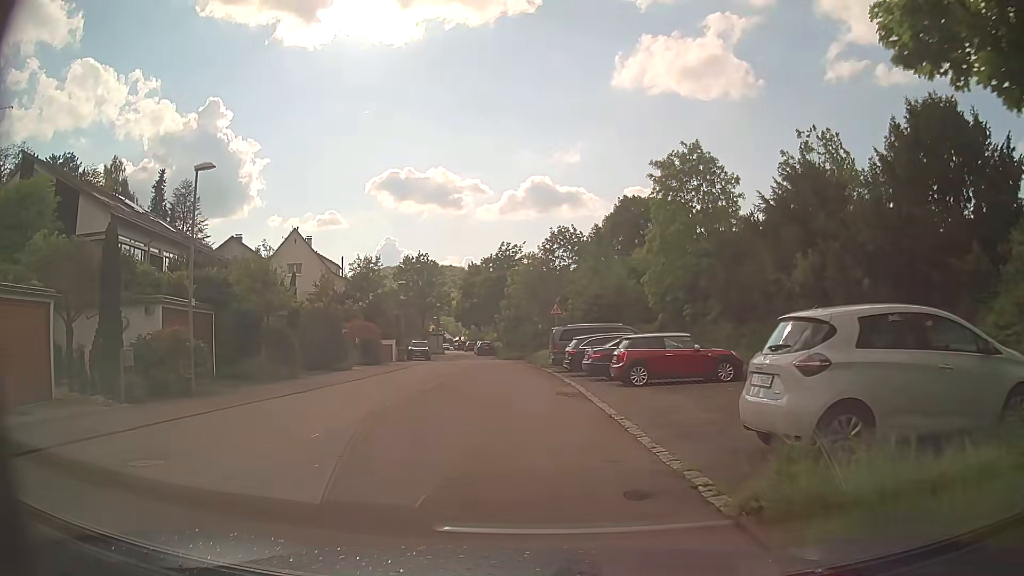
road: residential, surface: asphalt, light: Day
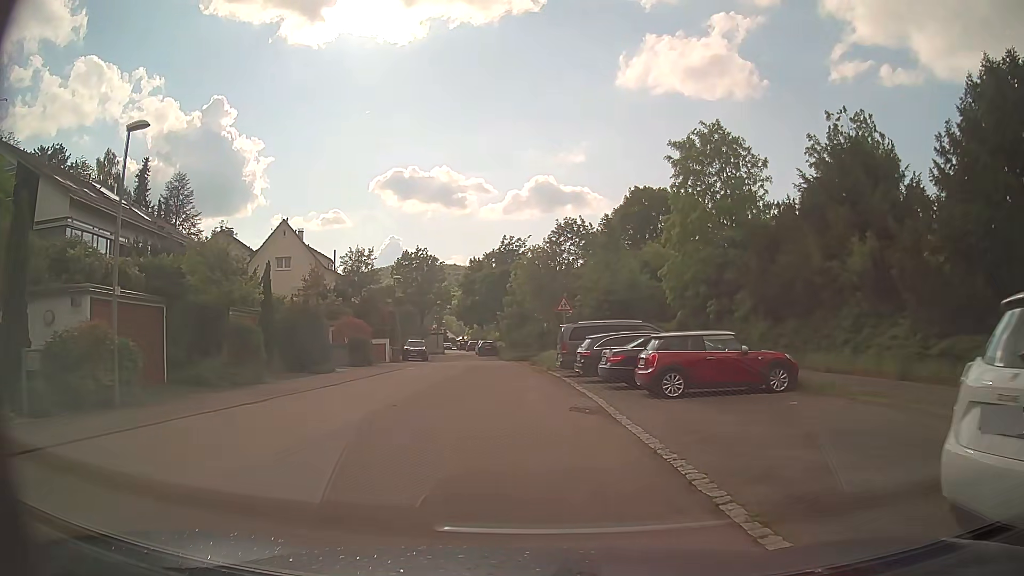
(0.0, +3.9) m; +2°
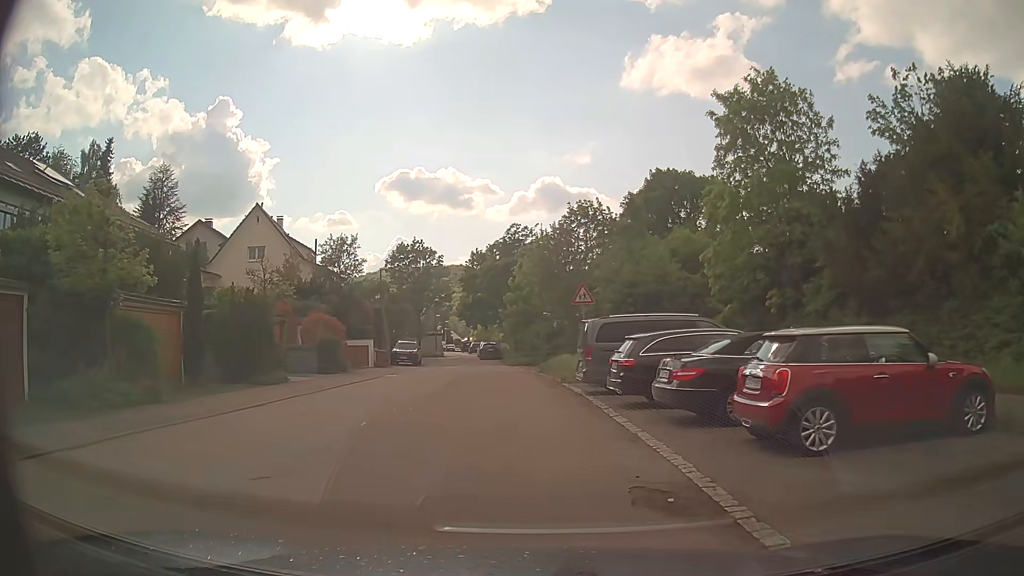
(-0.2, +7.2) m; -3°
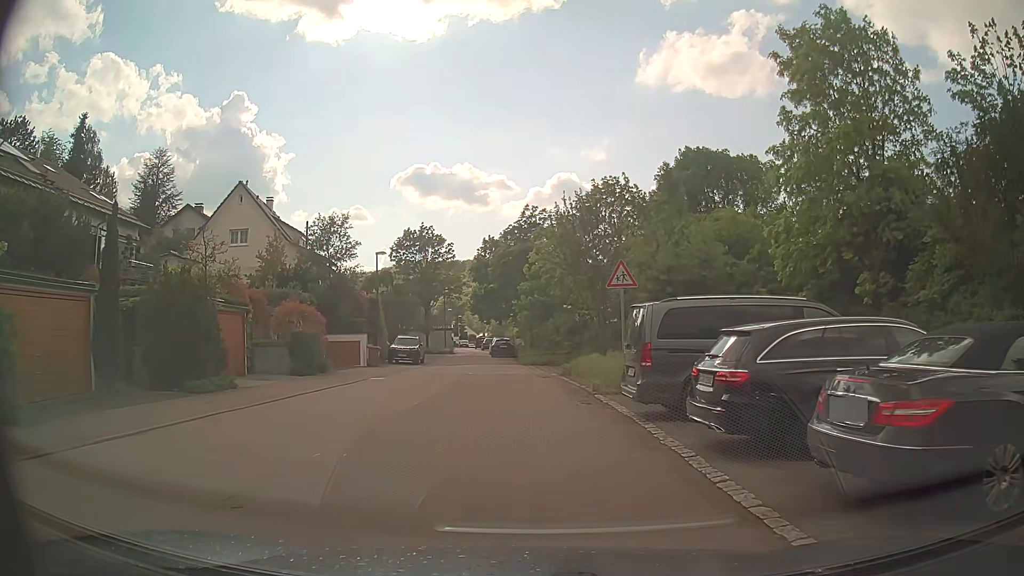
(0.0, +5.8) m; -1°
